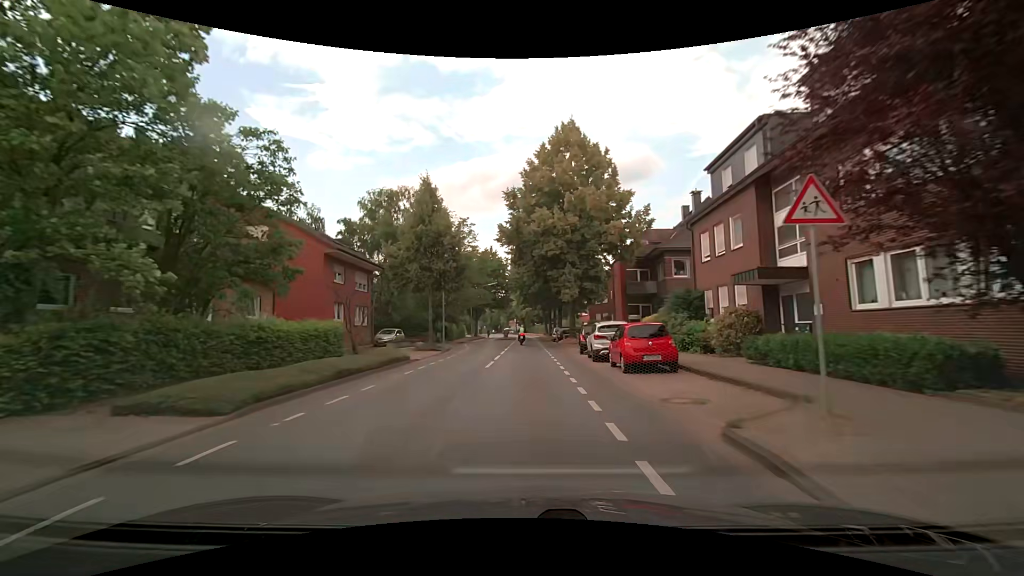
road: secondary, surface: asphalt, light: Day
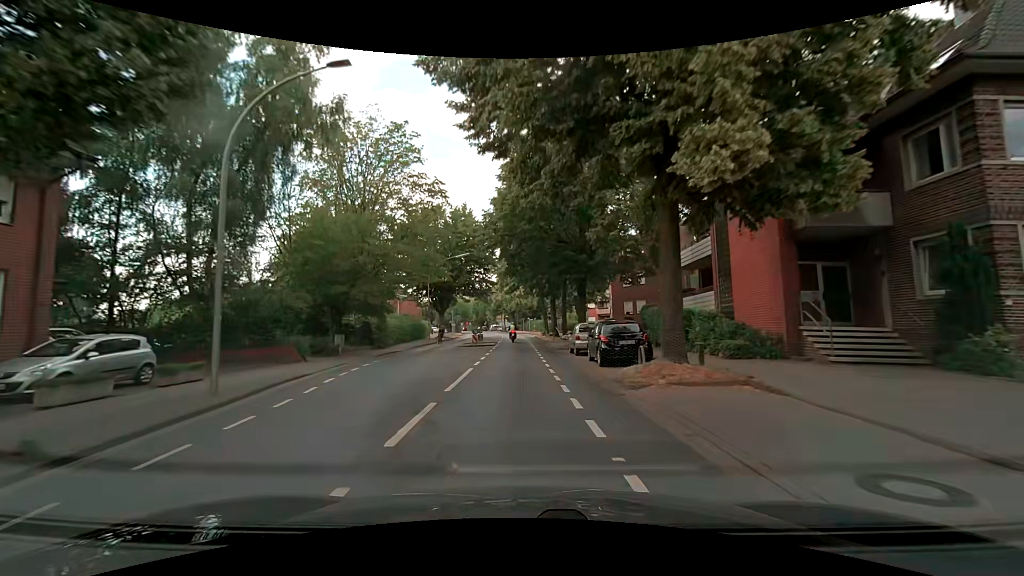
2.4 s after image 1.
(+0.1, +29.0) m; +1°
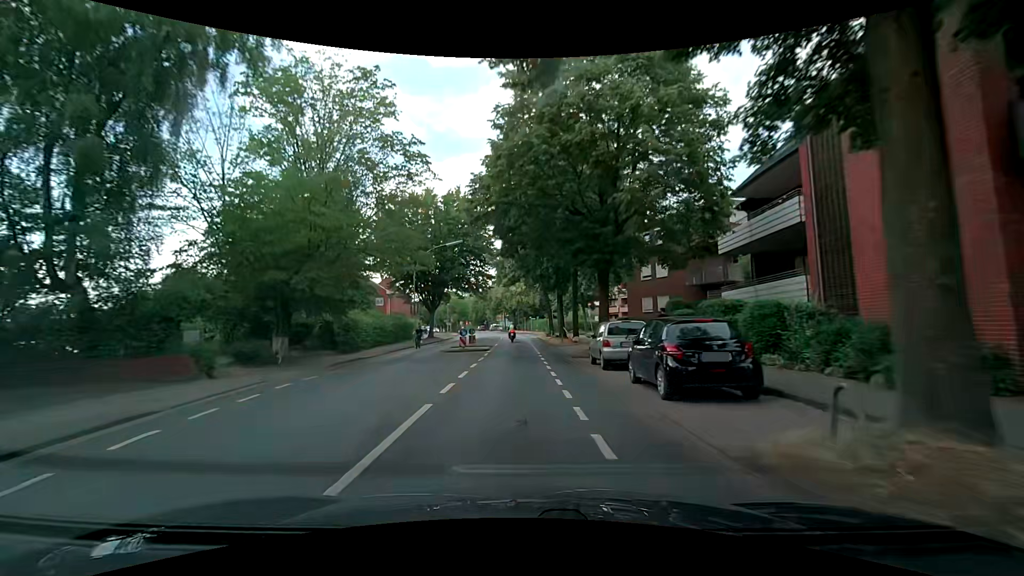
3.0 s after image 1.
(0.0, +7.2) m; 0°
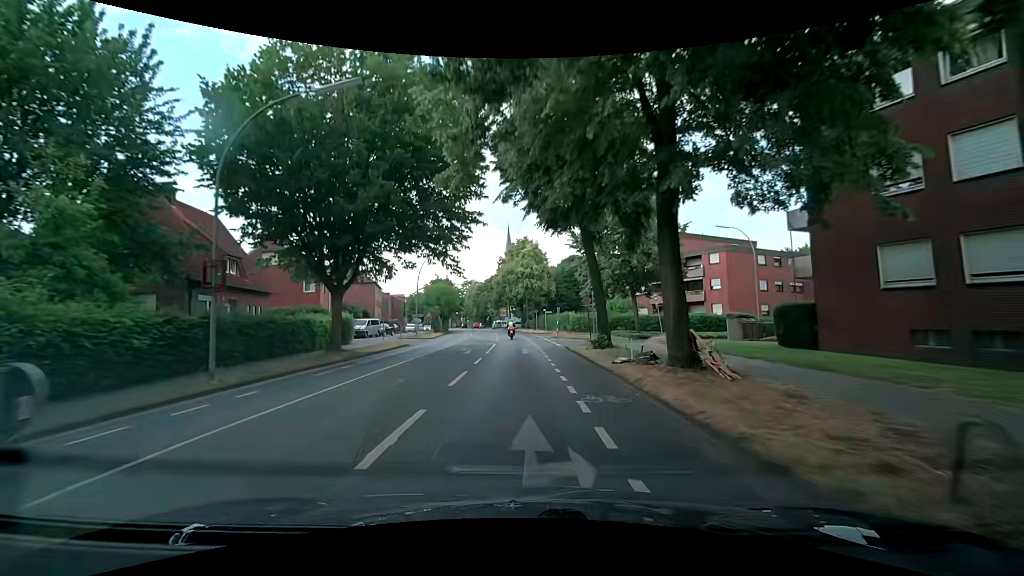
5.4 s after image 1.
(0.0, +28.7) m; -1°
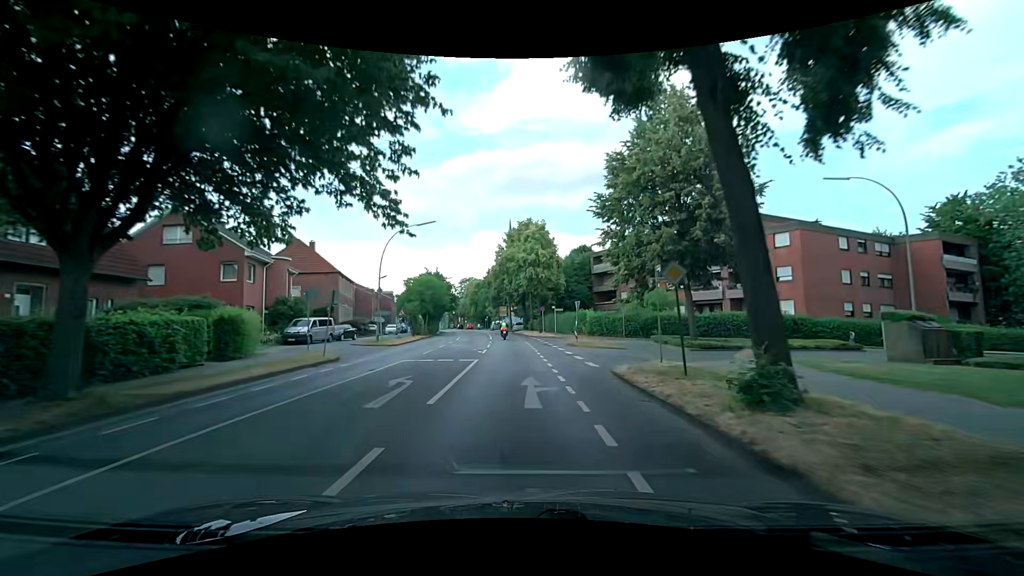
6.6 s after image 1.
(0.0, +14.2) m; 0°
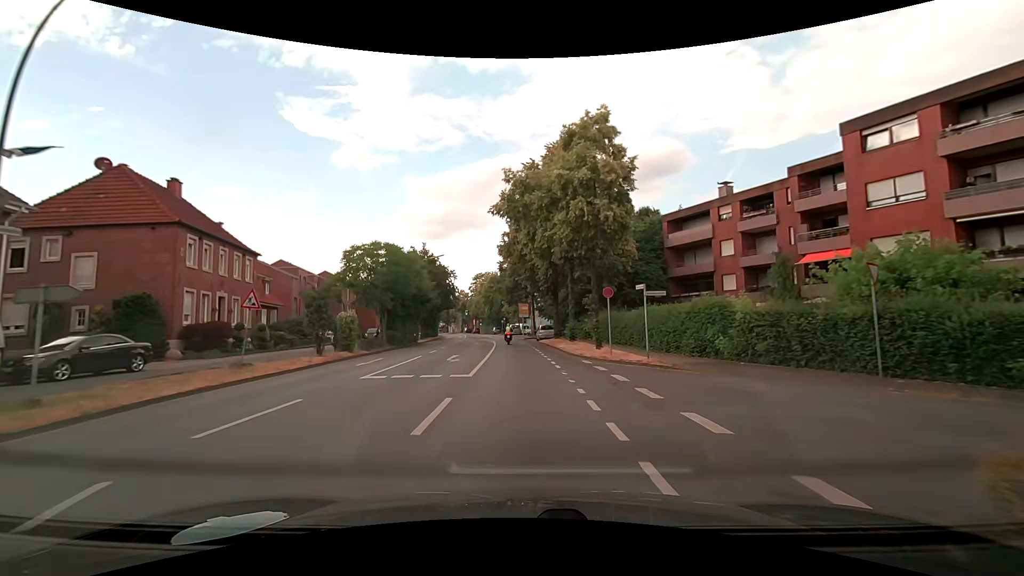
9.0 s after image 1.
(-0.6, +28.6) m; -3°
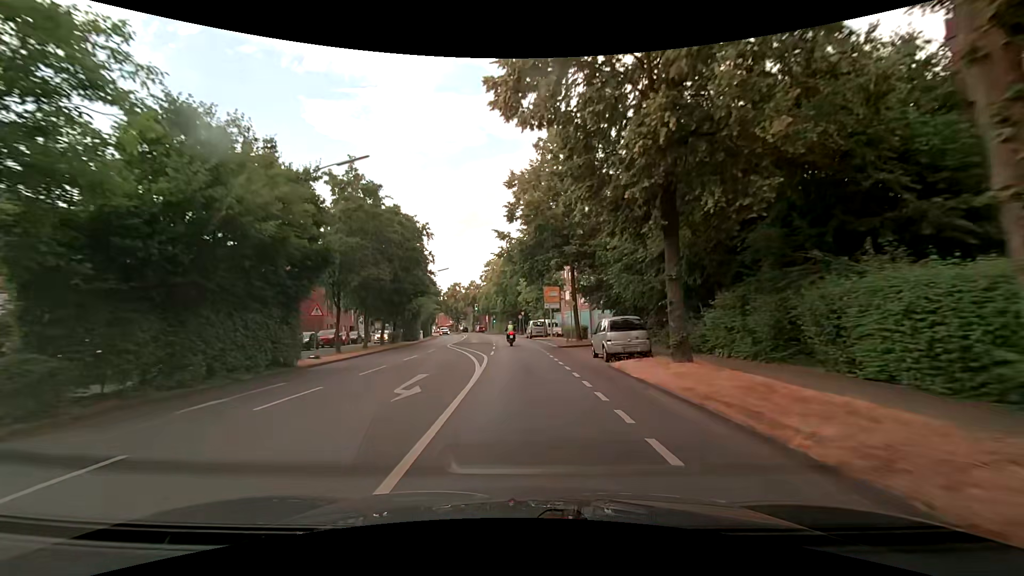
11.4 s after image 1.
(-0.7, +30.2) m; -3°
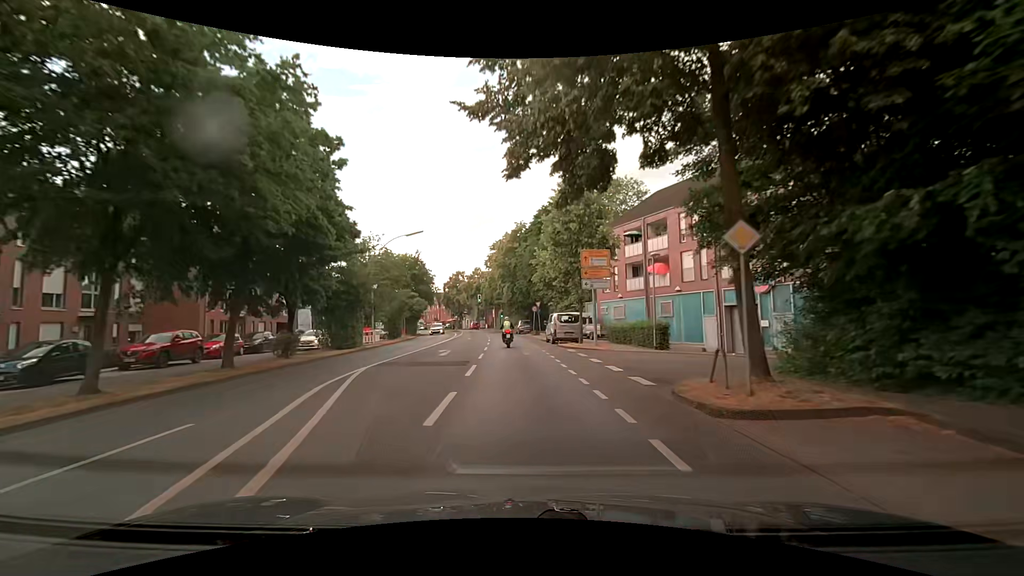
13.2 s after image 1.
(-0.3, +22.9) m; -1°
(0, +10) (0, +20) (-1, +30) (-1, +40) (-2, +50) (-3, +60) (-4, +70) (-6, +80) (-7, +90) (-9, +99) m
